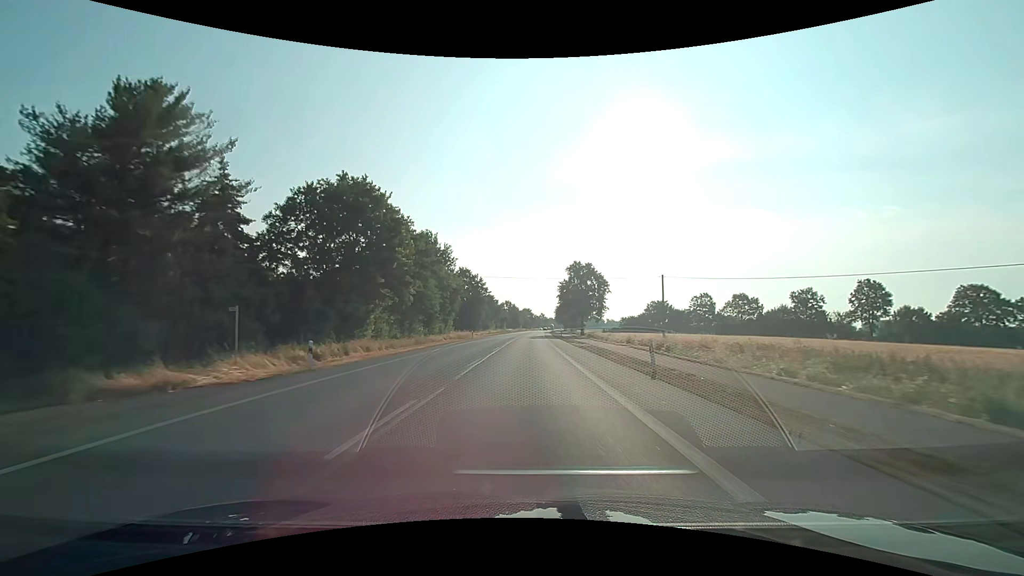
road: primary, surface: asphalt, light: Day
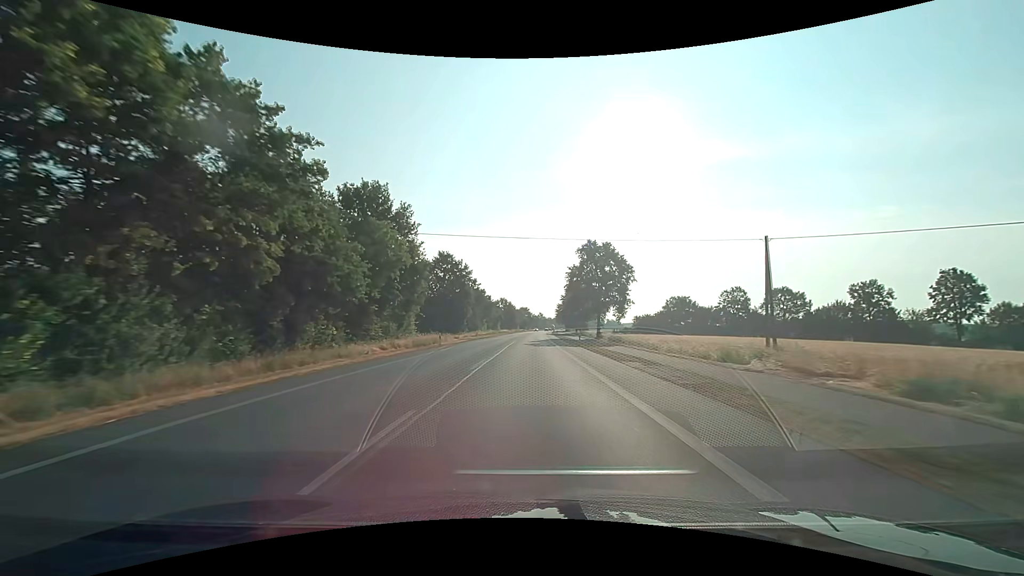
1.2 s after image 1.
(0.0, +25.3) m; 0°
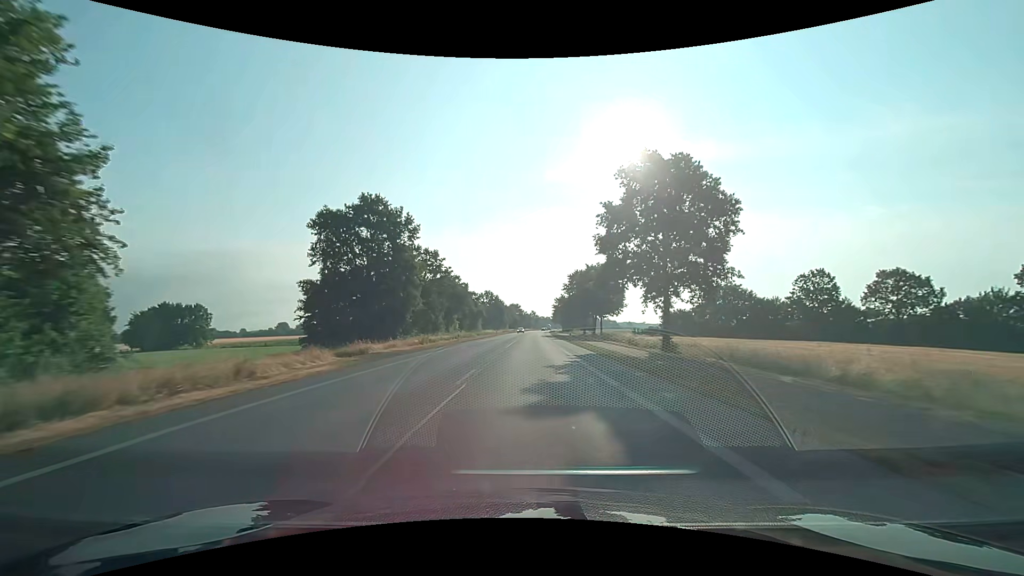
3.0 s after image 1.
(+0.3, +40.0) m; +1°
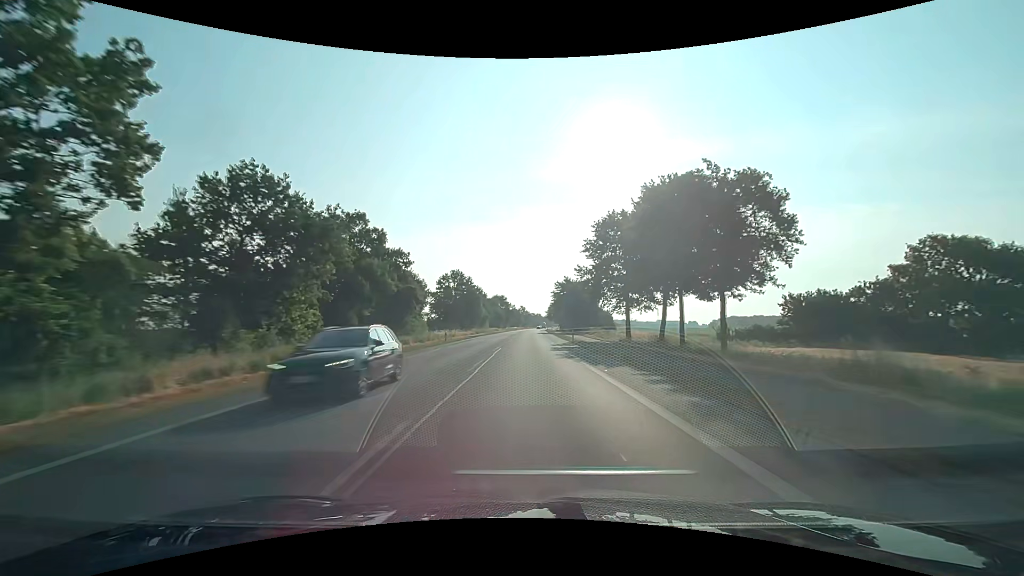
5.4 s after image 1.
(+0.5, +56.9) m; +1°
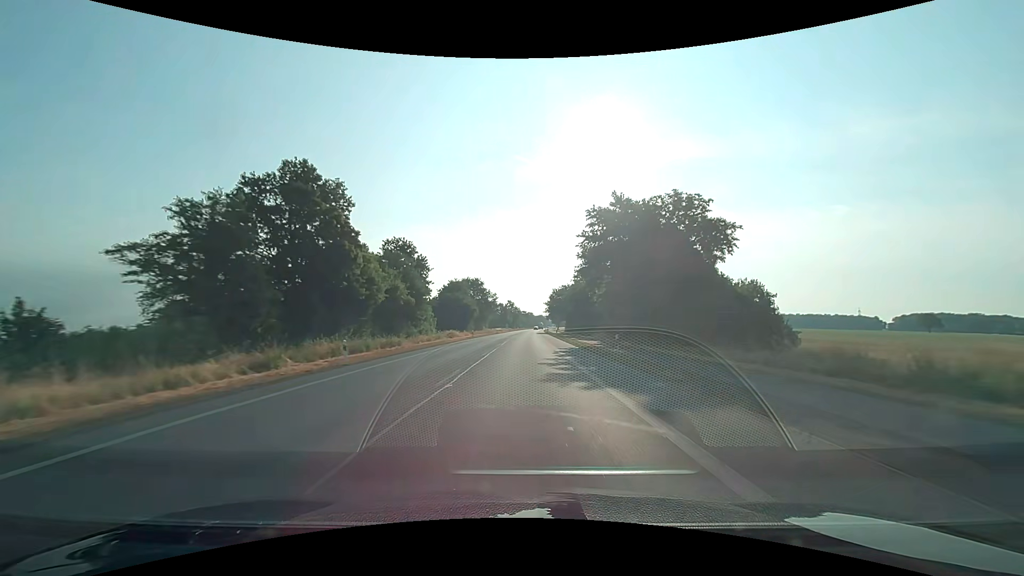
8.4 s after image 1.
(+1.0, +75.6) m; +1°
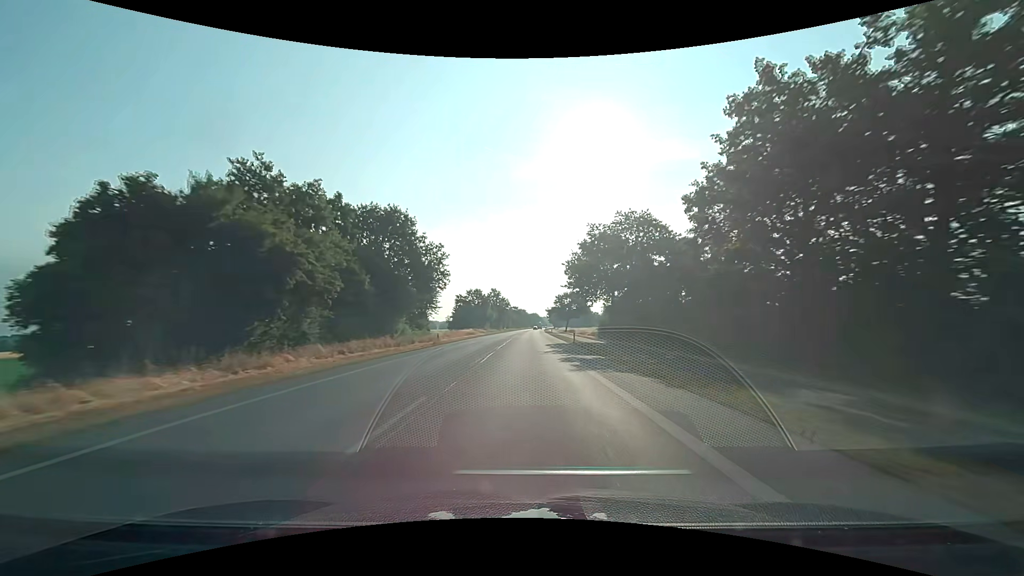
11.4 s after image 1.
(+0.6, +77.6) m; +1°
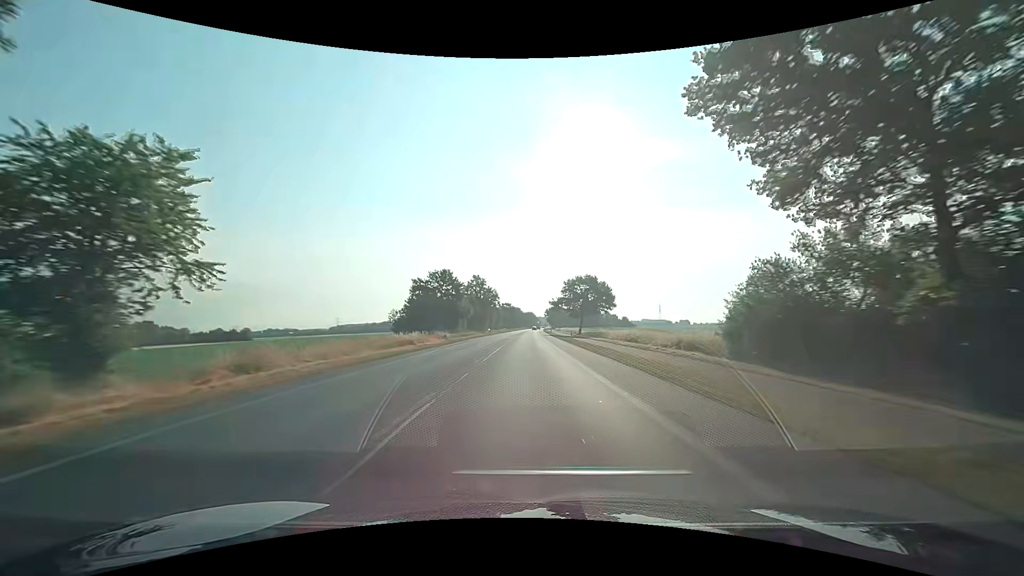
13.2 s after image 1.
(+0.2, +47.0) m; +1°
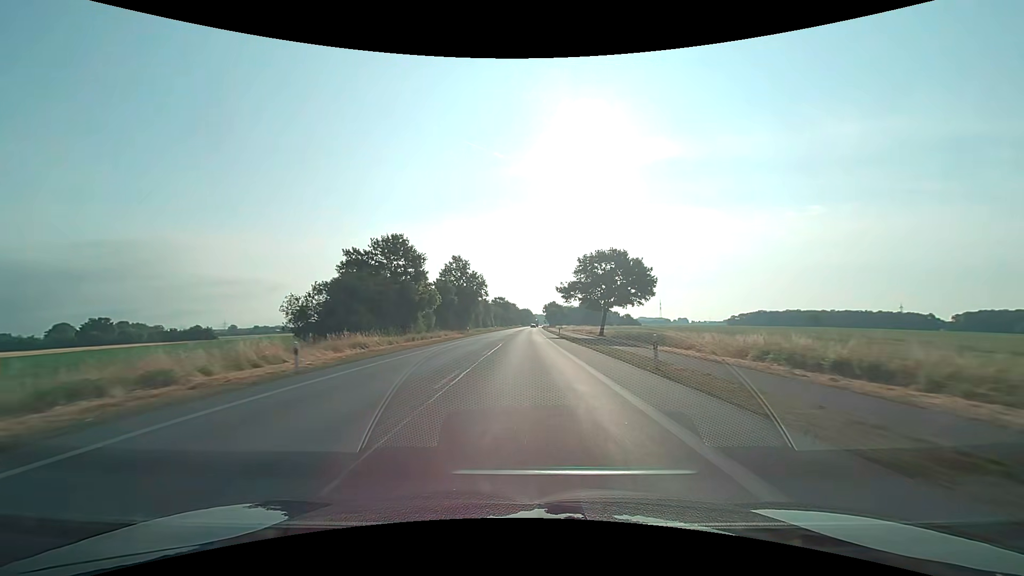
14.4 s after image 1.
(-0.1, +31.5) m; 0°
(0, +10) (0, +20) (0, +30) (0, +40) (0, +50) (0, +60) (0, +70) (+1, +80) (+1, +90) (+1, +100) m
